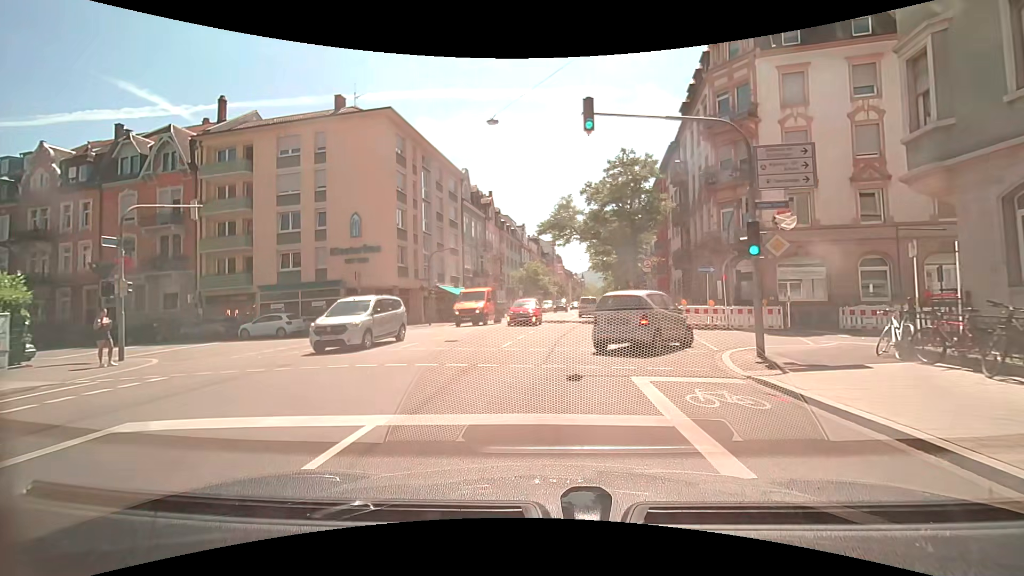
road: secondary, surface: asphalt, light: Day
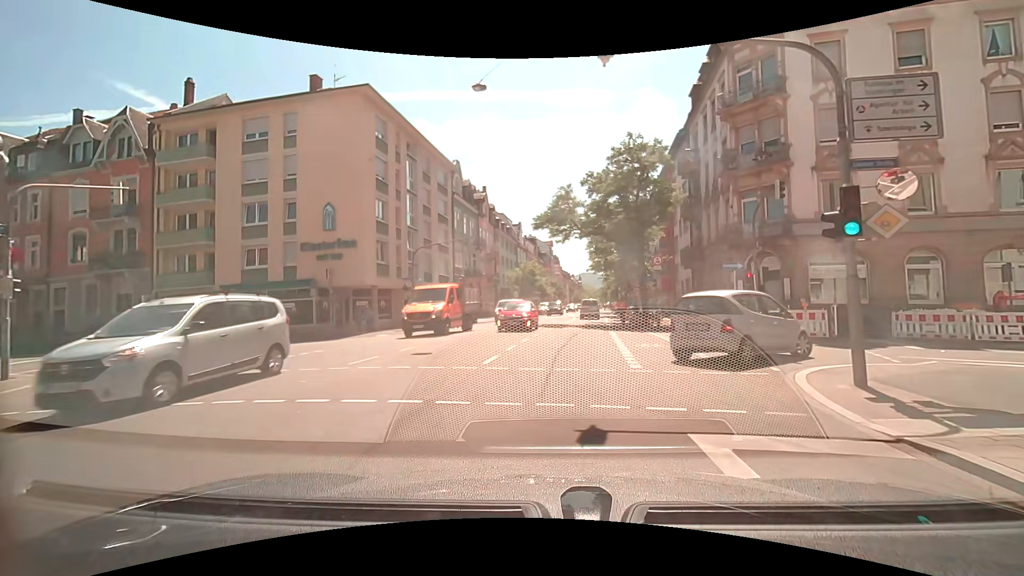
(0.0, +3.7) m; 0°
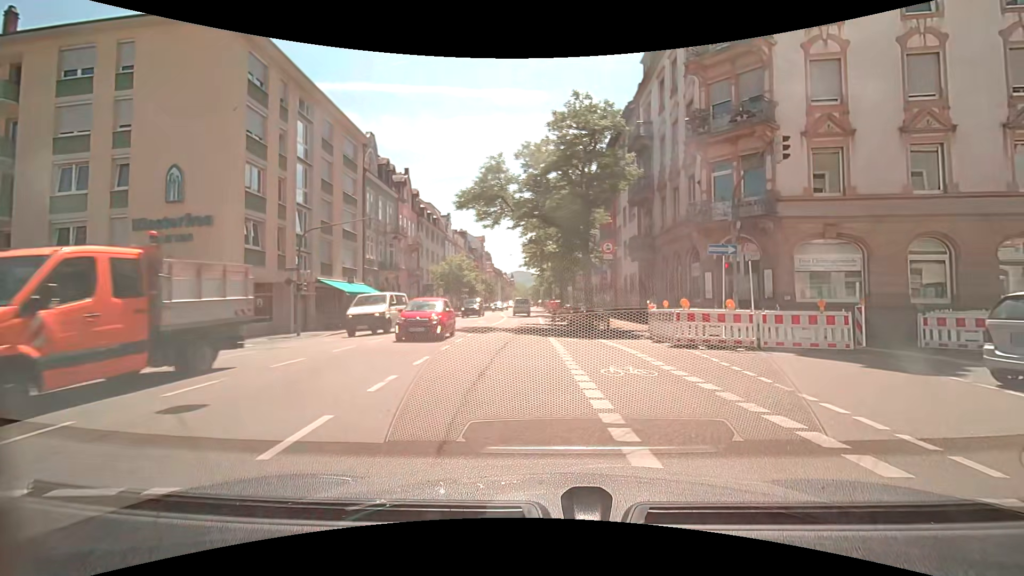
(+0.2, +6.4) m; +8°
